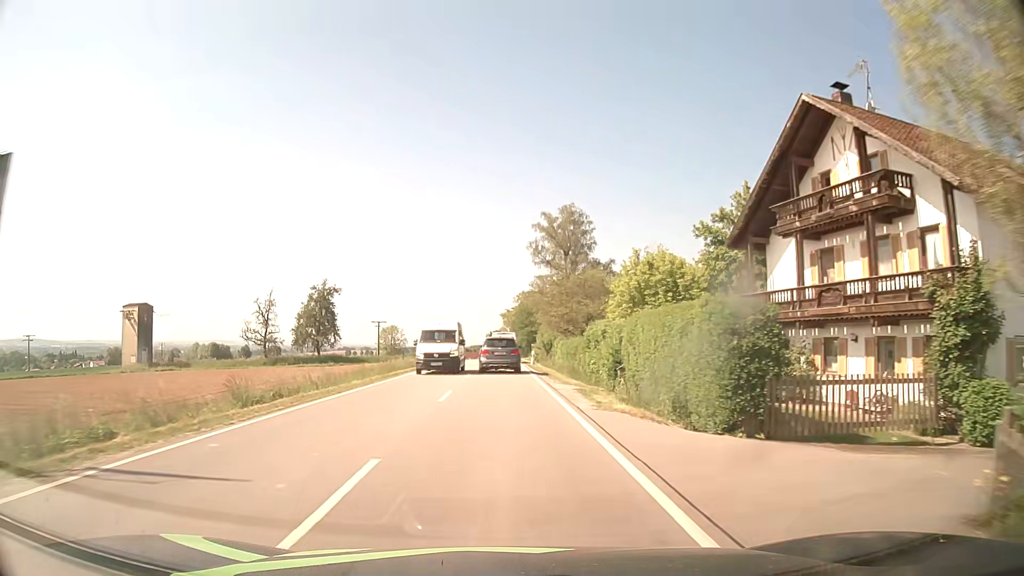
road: secondary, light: Day
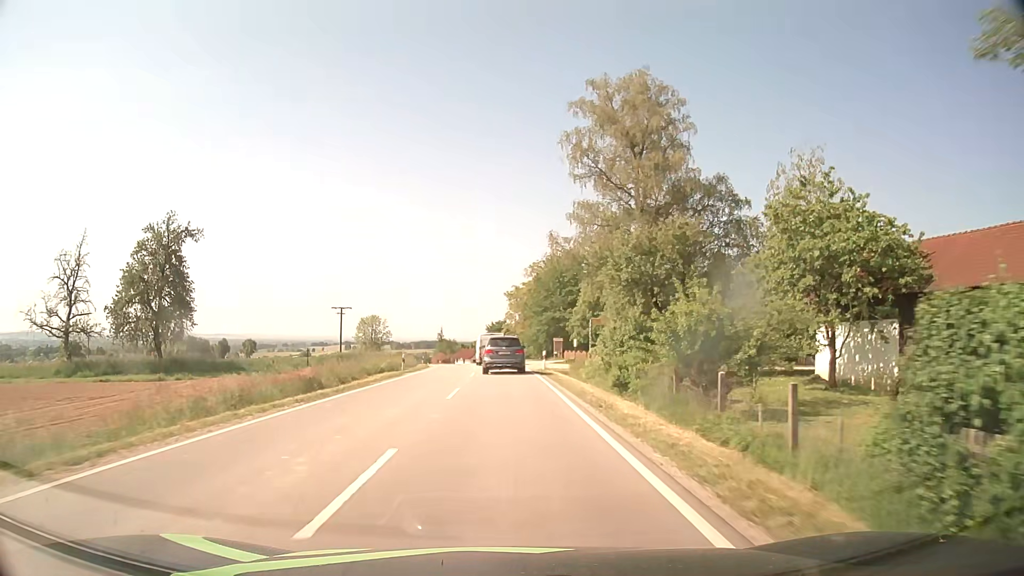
(-0.3, +47.3) m; -1°
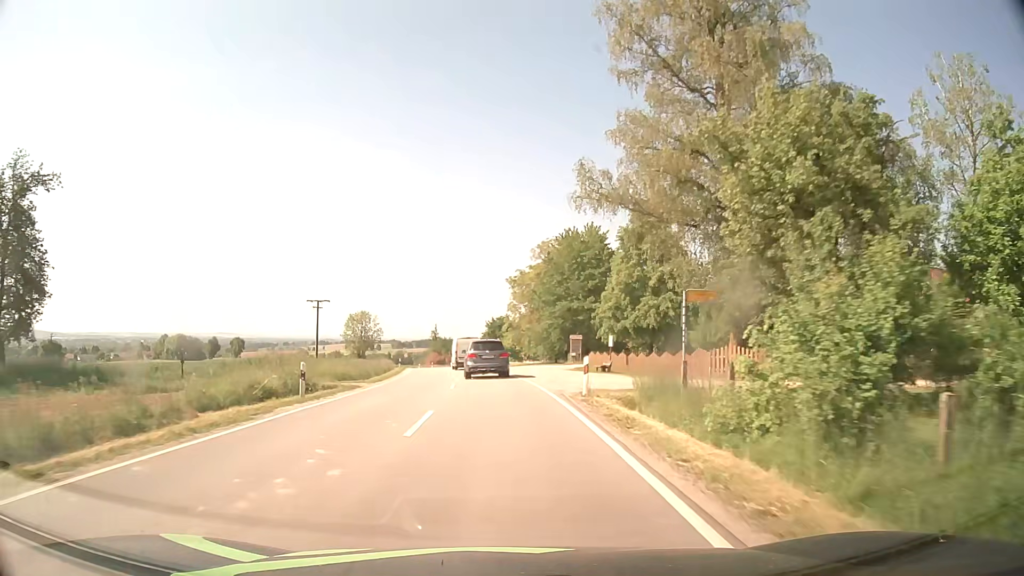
(+0.1, +18.8) m; 0°
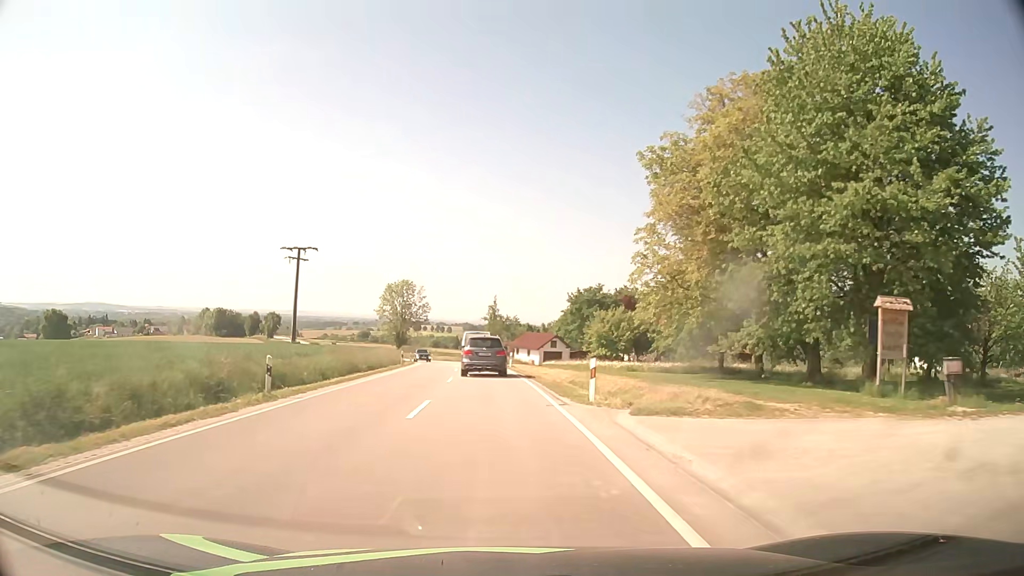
(-2.1, +45.9) m; -6°
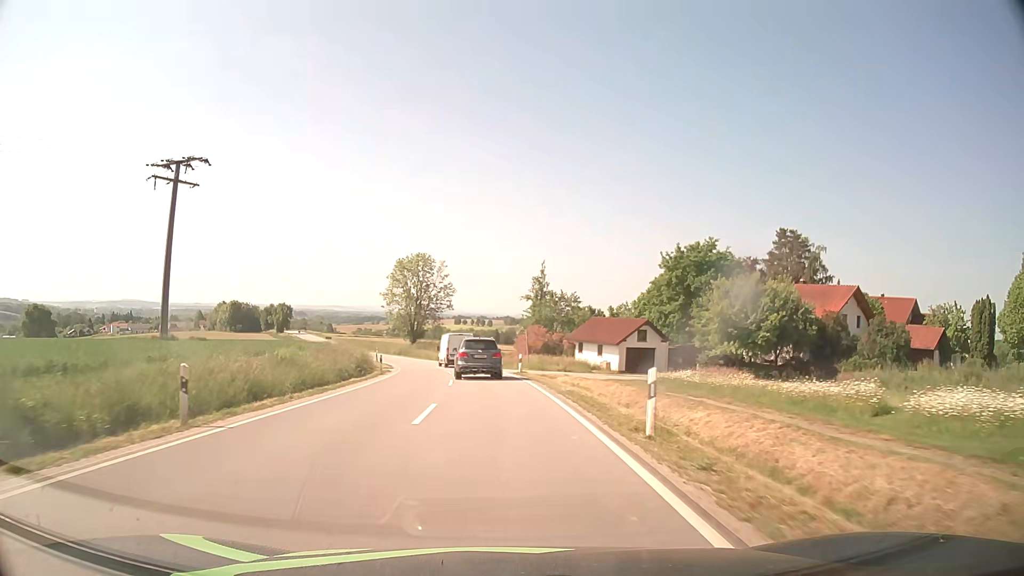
(-1.1, +36.6) m; -4°
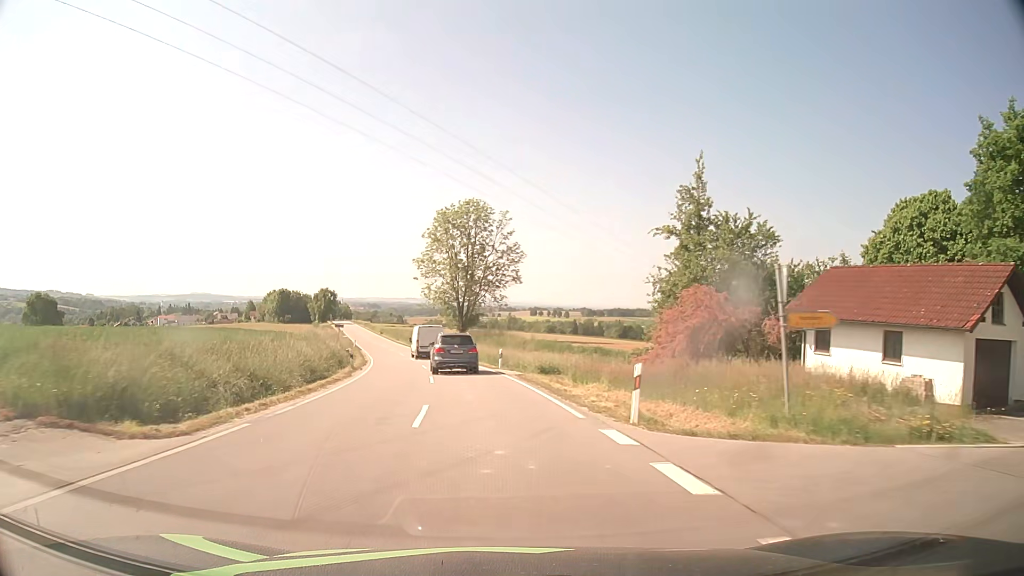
(-1.6, +37.0) m; -6°
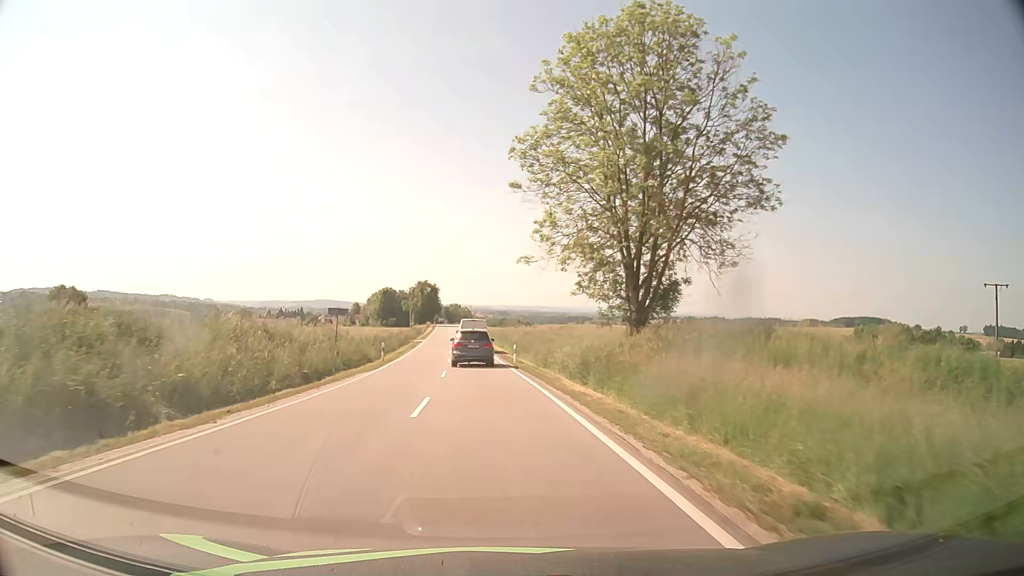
(-4.7, +46.7) m; -11°
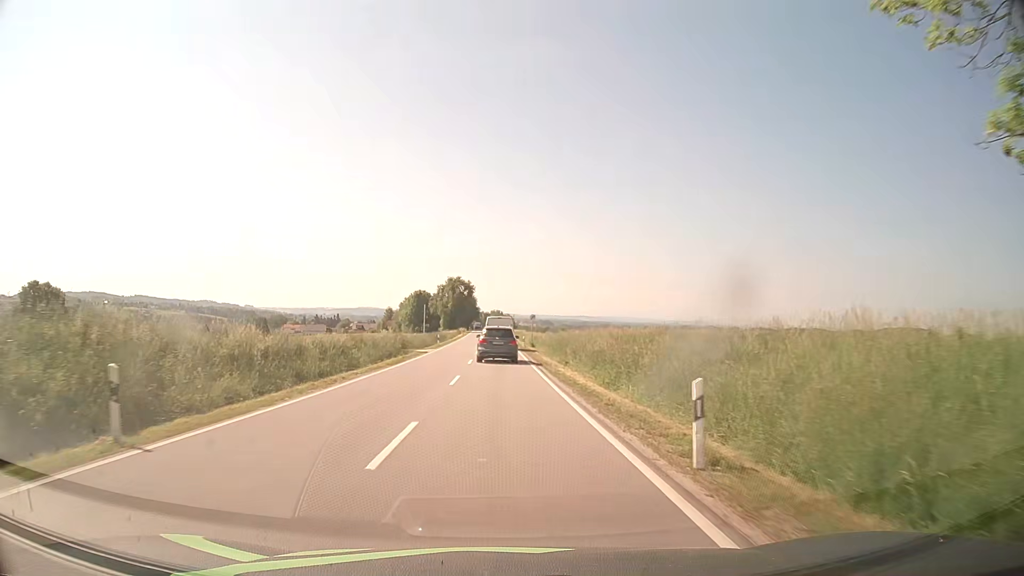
(-1.1, +29.2) m; -4°
(0, +10) (0, +20) (0, +30) (0, +40) (0, +50) (-1, +60) (-1, +70) (-1, +80) (-1, +90) (-1, +100) m
